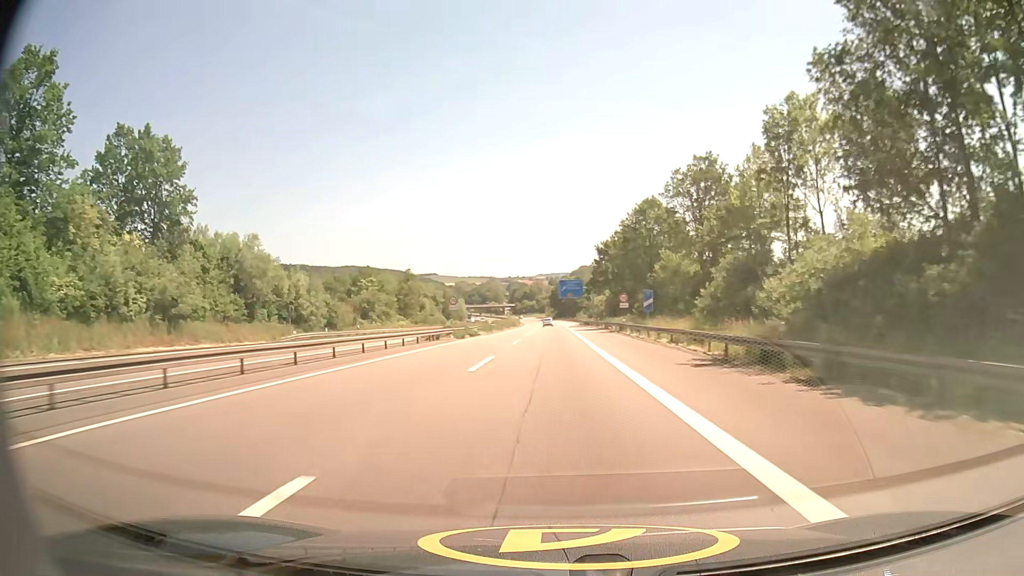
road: motorway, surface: asphalt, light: Day
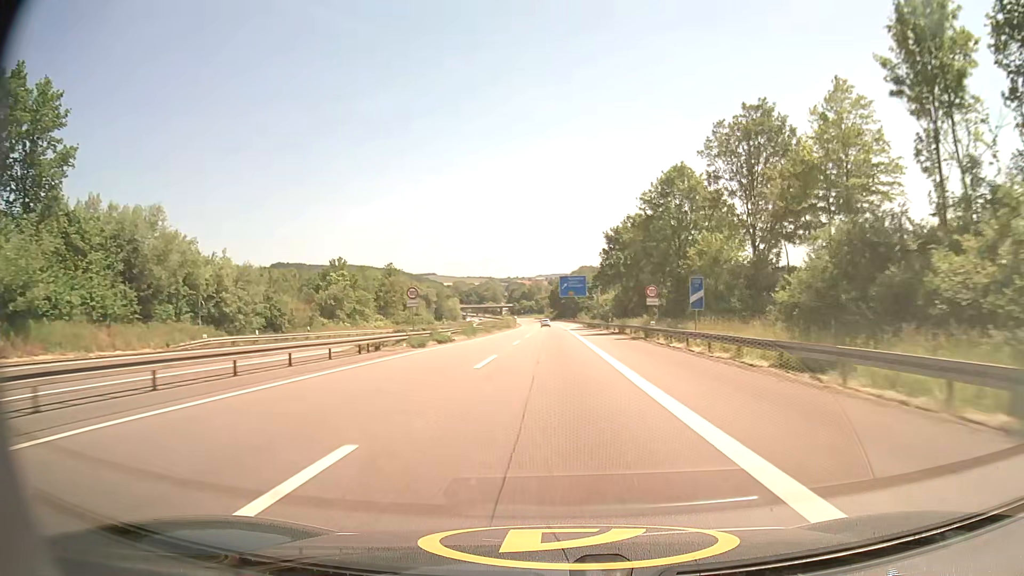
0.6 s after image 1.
(0.0, +16.4) m; 0°
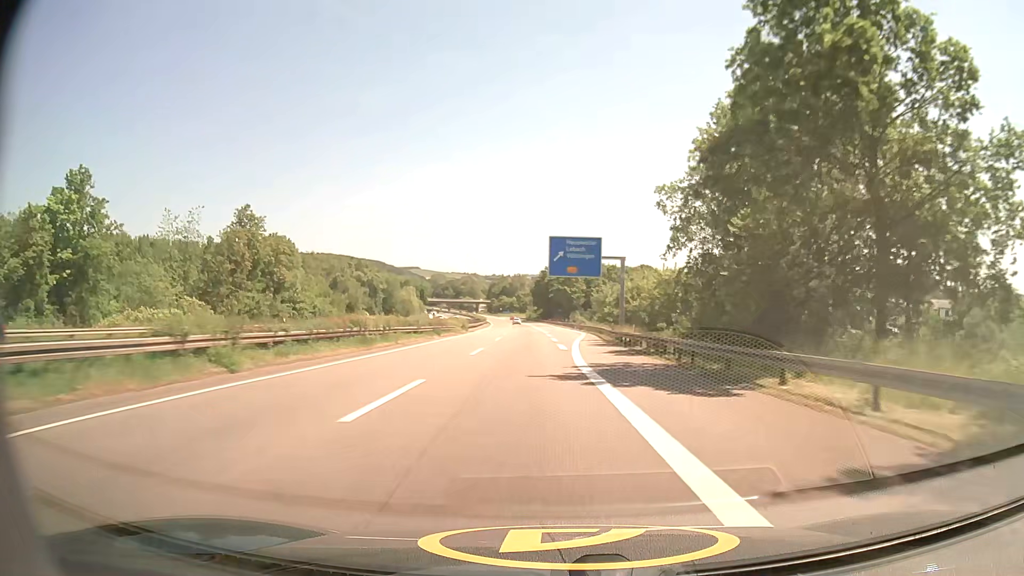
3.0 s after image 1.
(+0.4, +63.1) m; +1°
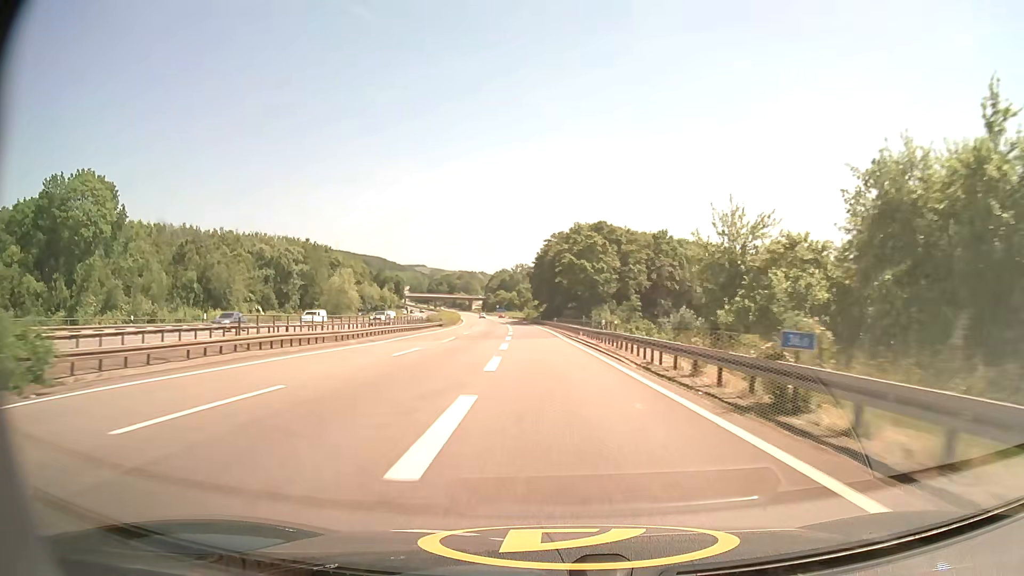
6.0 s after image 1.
(+0.4, +73.2) m; -1°
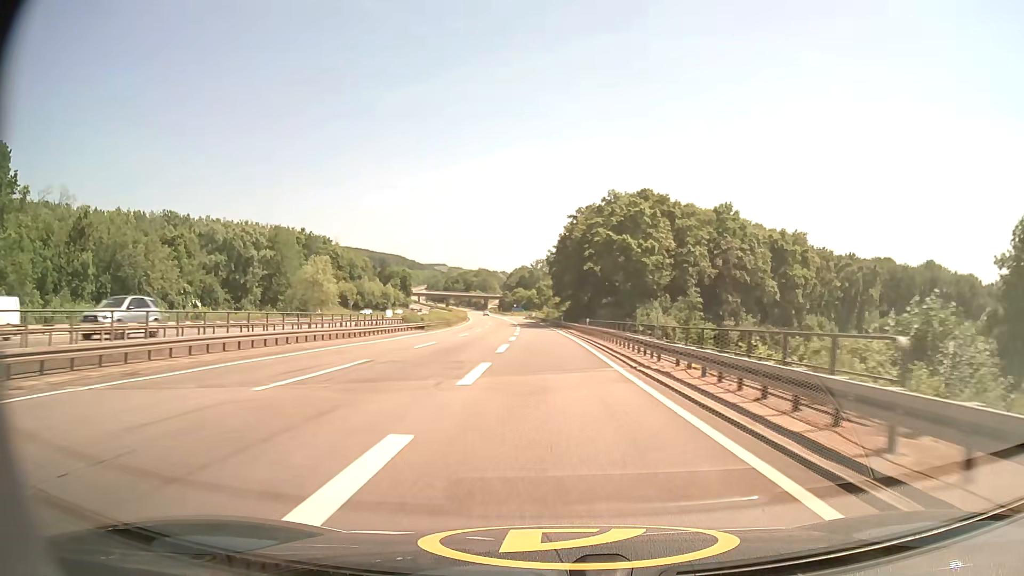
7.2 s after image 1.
(-0.5, +28.0) m; -2°
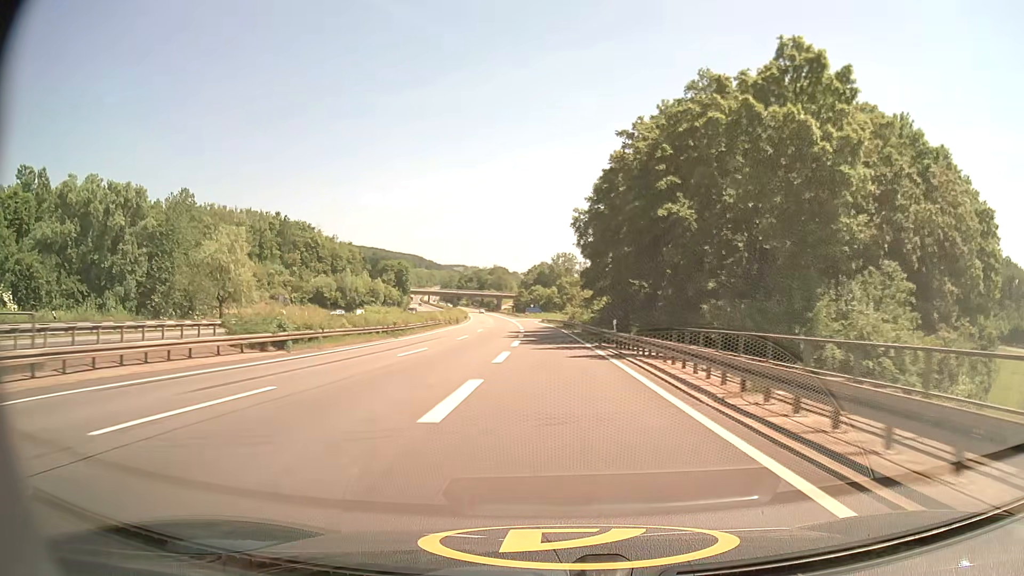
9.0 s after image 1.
(-0.8, +40.6) m; -2°
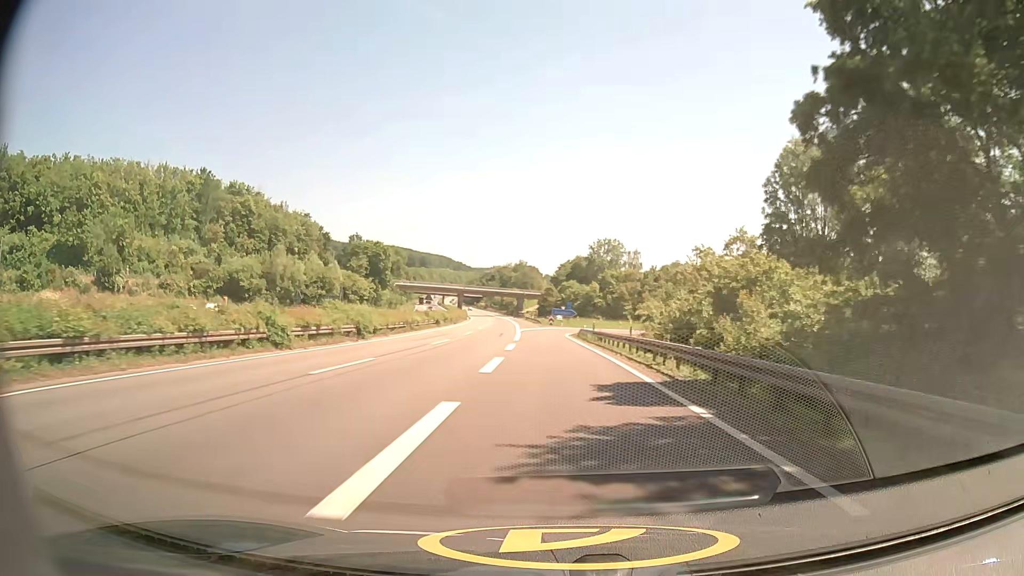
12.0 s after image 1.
(-1.2, +63.8) m; -3°
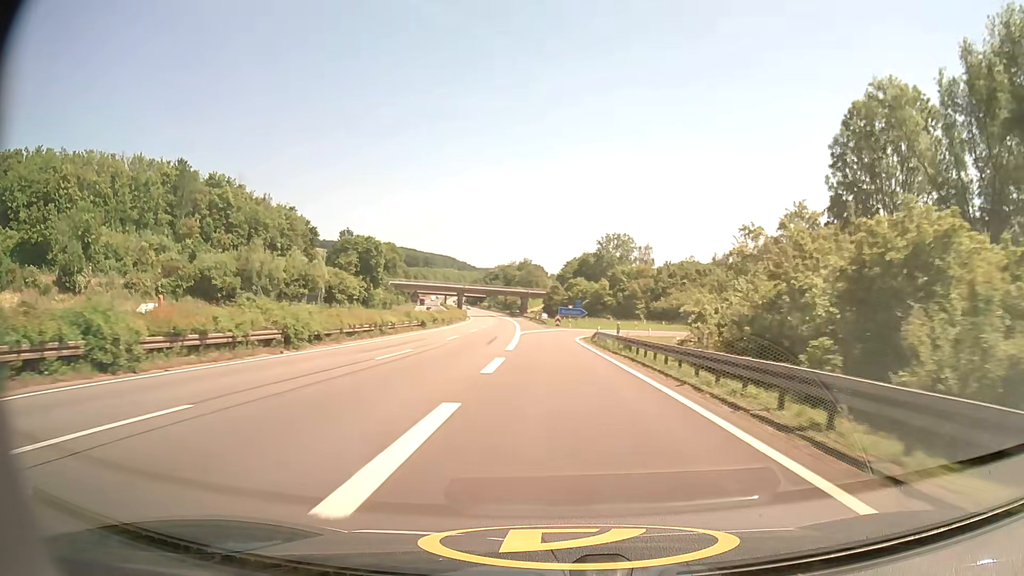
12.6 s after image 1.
(0.0, +11.9) m; -1°
(0, +10) (0, +20) (0, +30) (0, +40) (0, +50) (+1, +60) (+3, +70) (+8, +78) (+14, +86) (+22, +93) m
